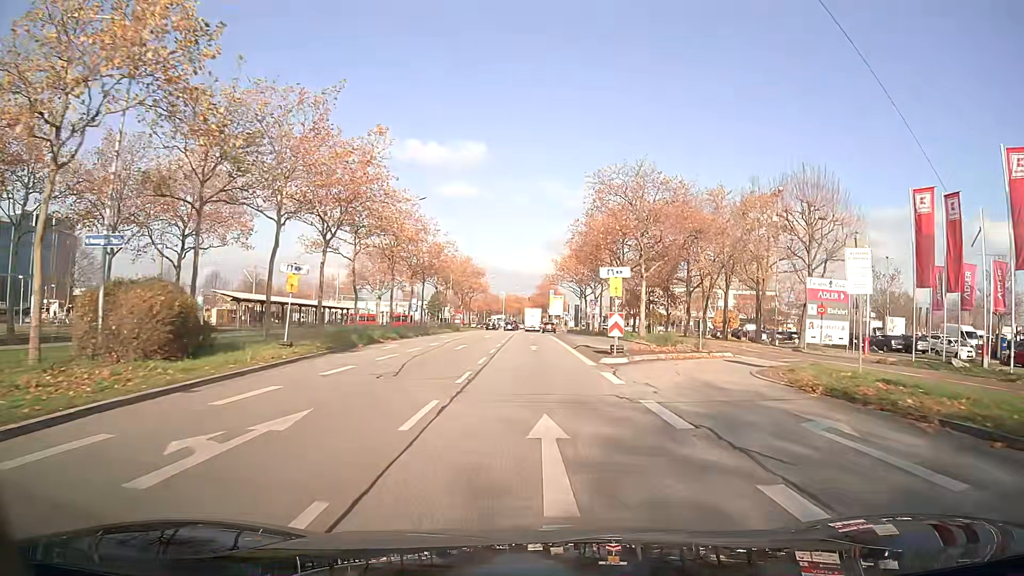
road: primary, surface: asphalt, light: Day
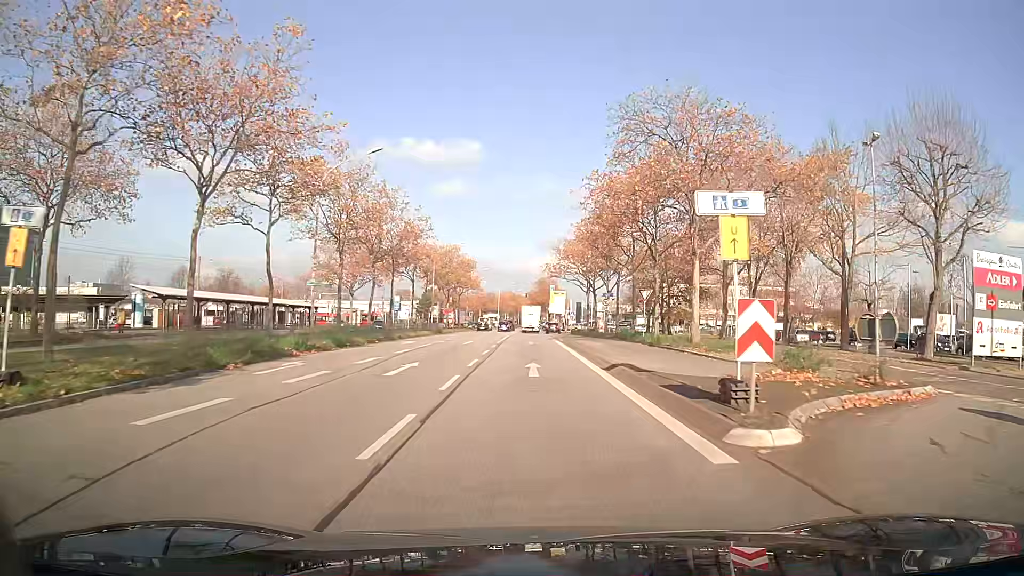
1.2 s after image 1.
(0.0, +14.1) m; 0°
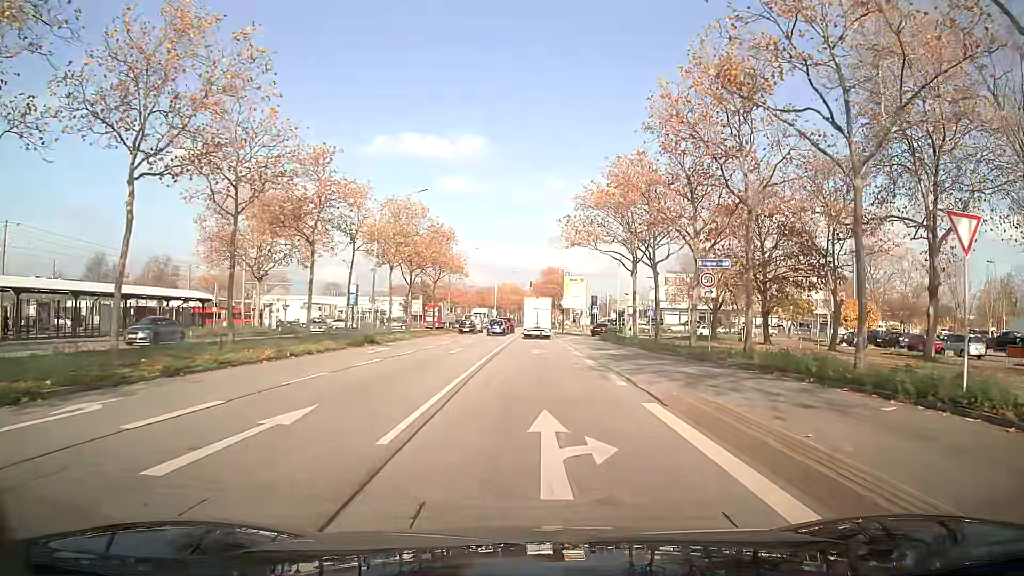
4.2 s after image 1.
(-0.1, +30.1) m; -1°
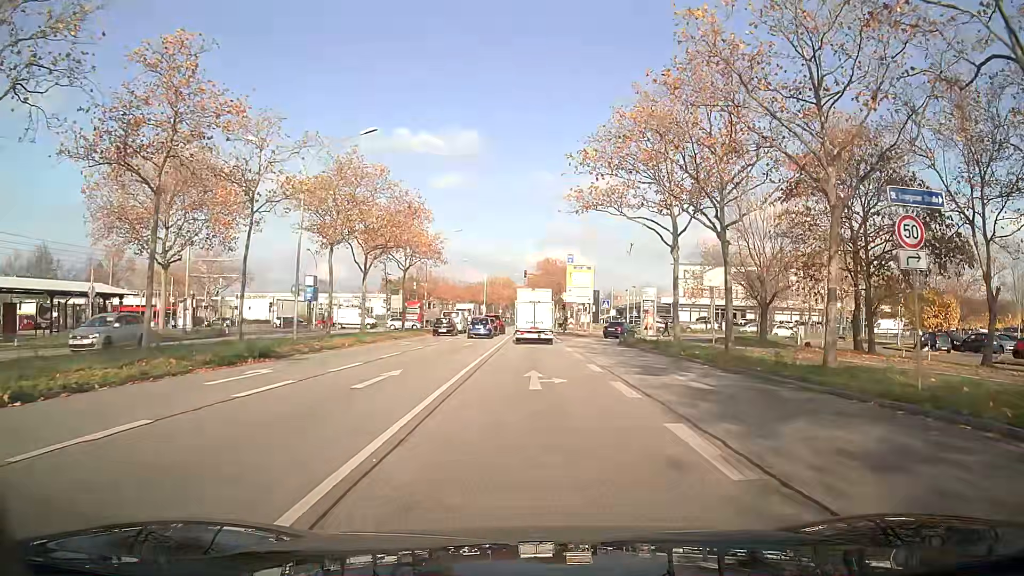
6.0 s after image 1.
(+0.1, +14.1) m; +1°
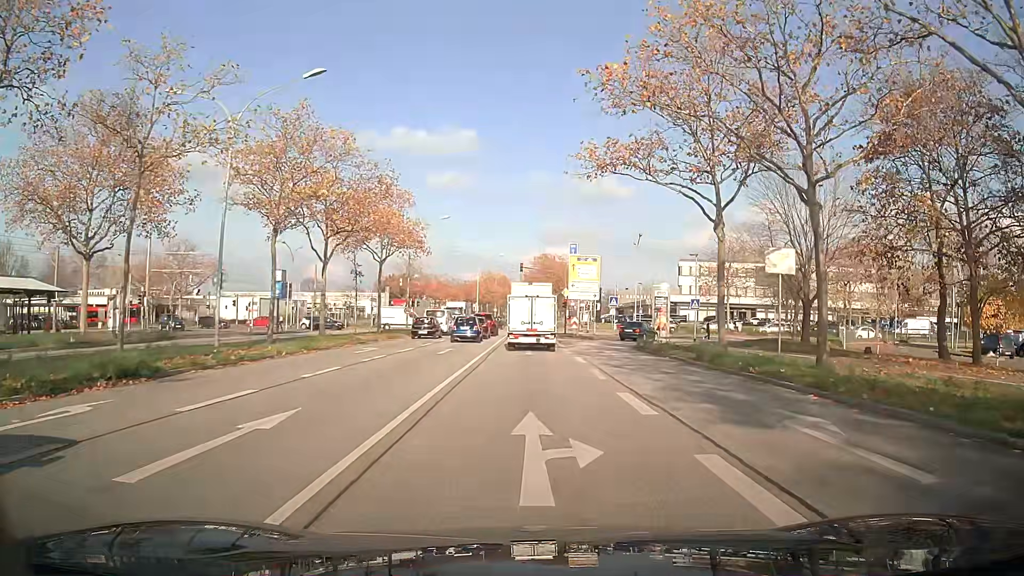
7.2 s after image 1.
(0.0, +7.8) m; 0°
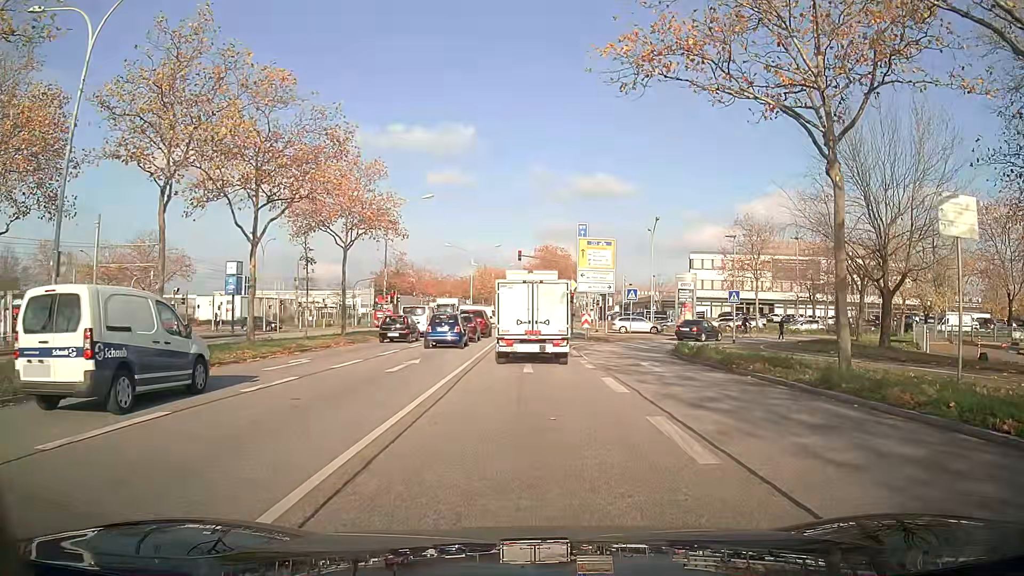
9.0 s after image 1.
(0.0, +9.2) m; 0°
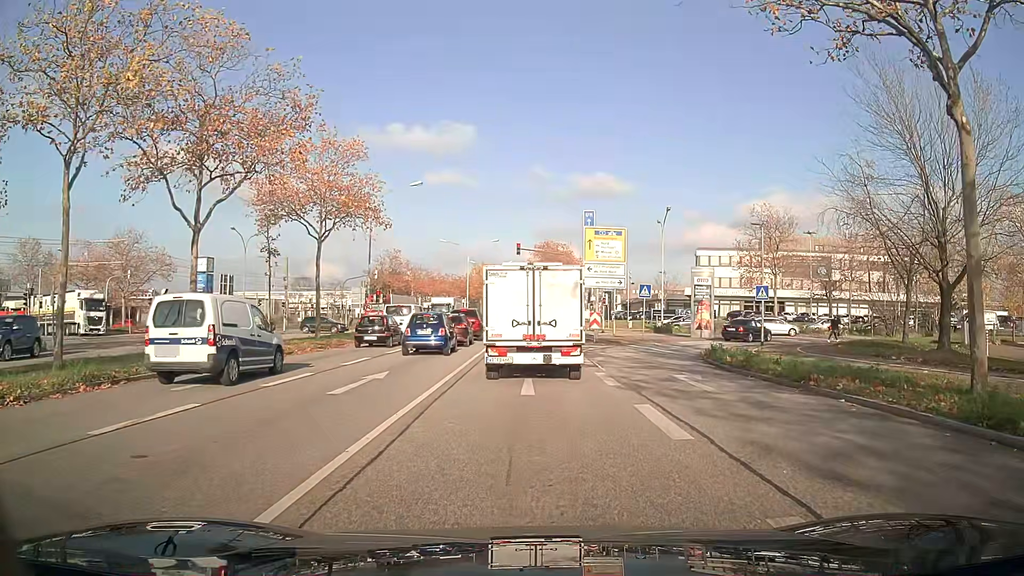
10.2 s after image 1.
(0.0, +4.8) m; 0°
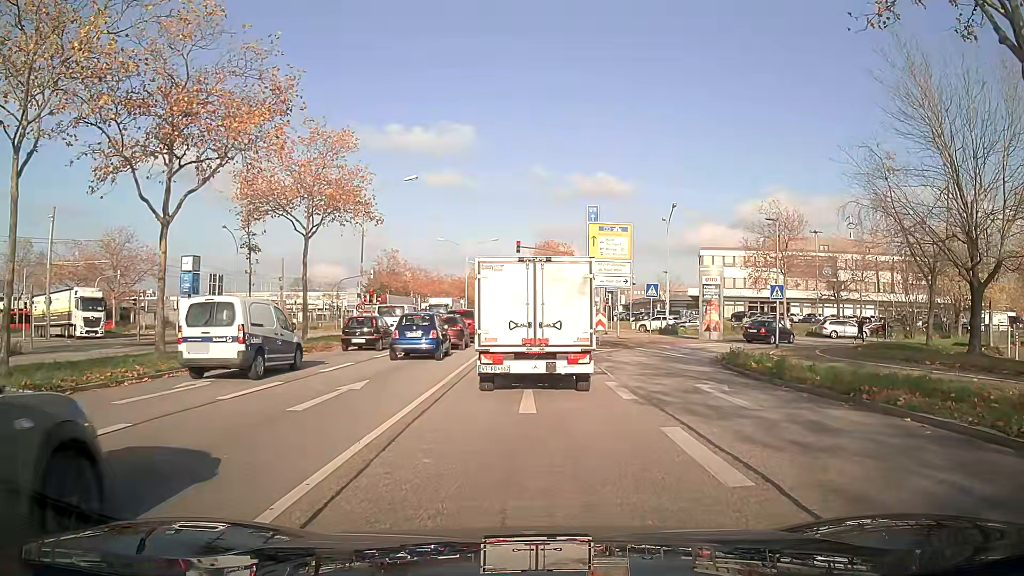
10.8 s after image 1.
(0.0, +2.1) m; 0°
(0, +10) (0, +20) (0, +30) (0, +40) (0, +50) (0, +60) (0, +70) (0, +80) (0, +90) (0, +100) m
